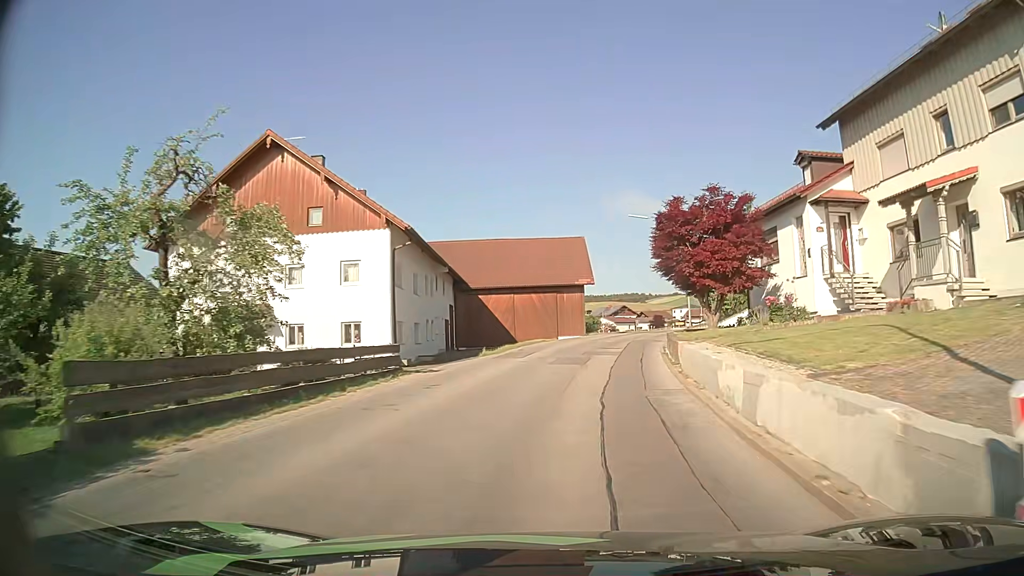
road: secondary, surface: asphalt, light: Day
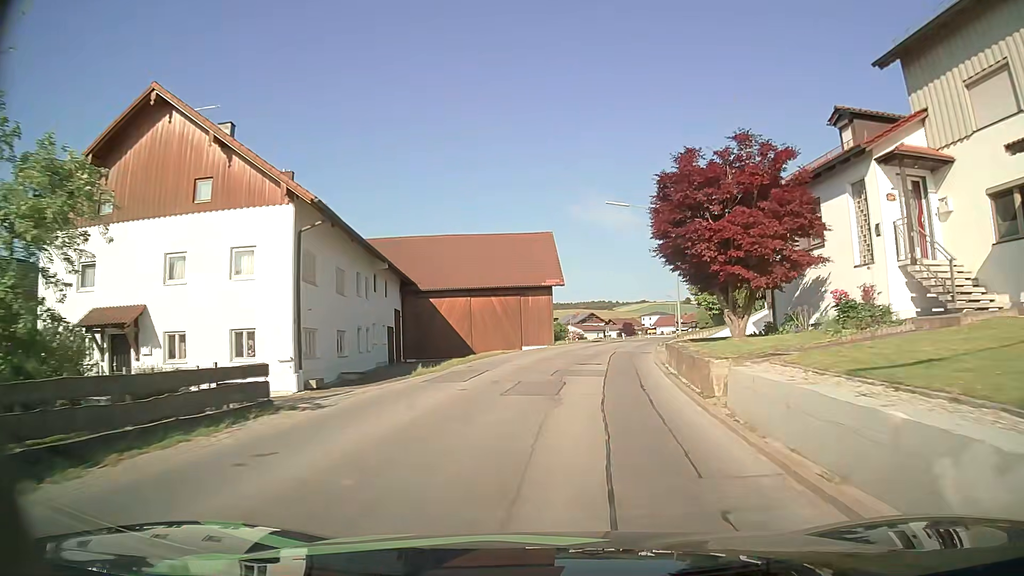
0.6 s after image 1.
(+0.1, +7.4) m; +3°
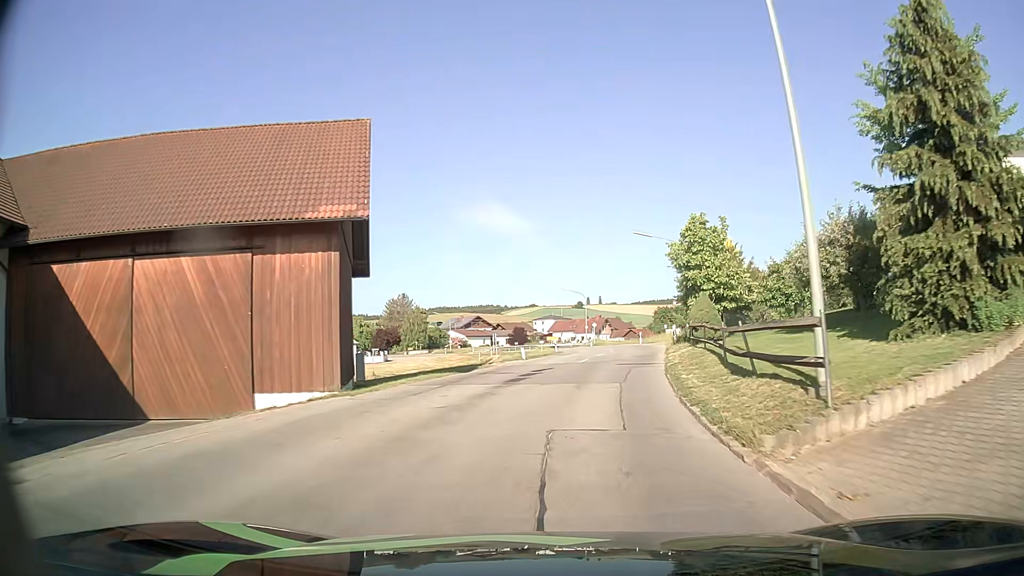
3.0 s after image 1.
(+2.3, +29.2) m; +8°
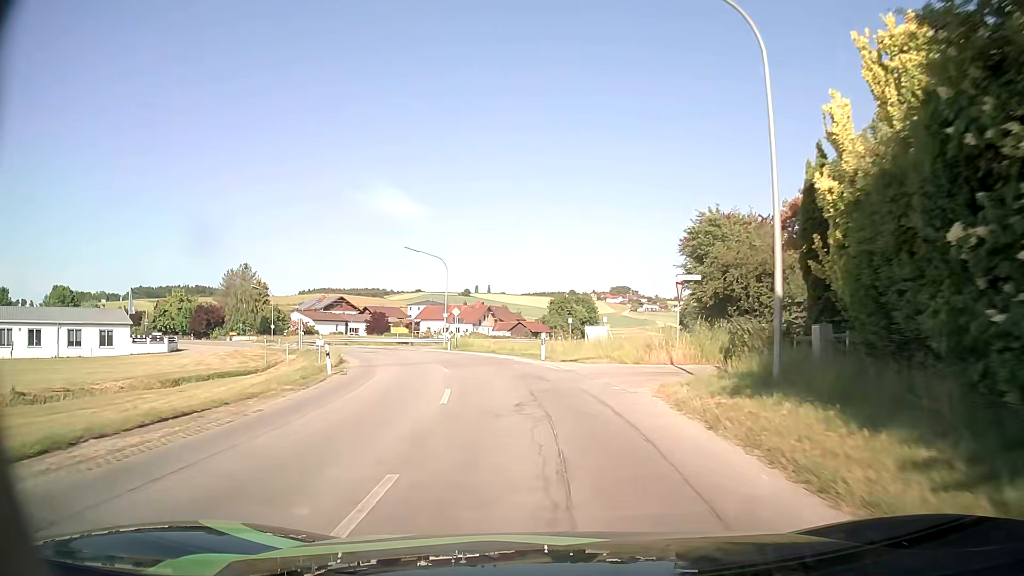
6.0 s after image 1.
(+4.3, +36.0) m; +10°
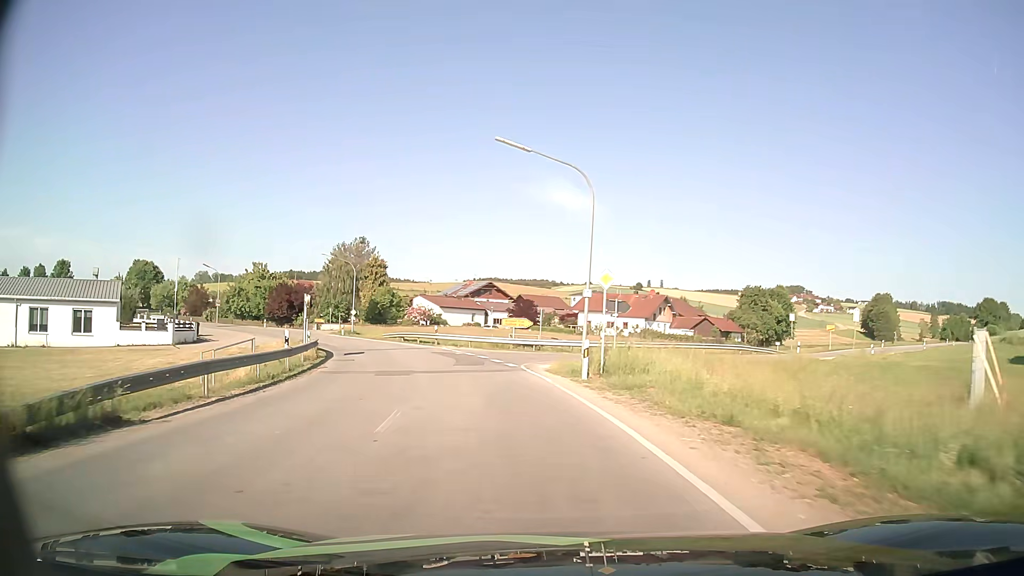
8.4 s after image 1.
(-2.6, +28.9) m; -13°
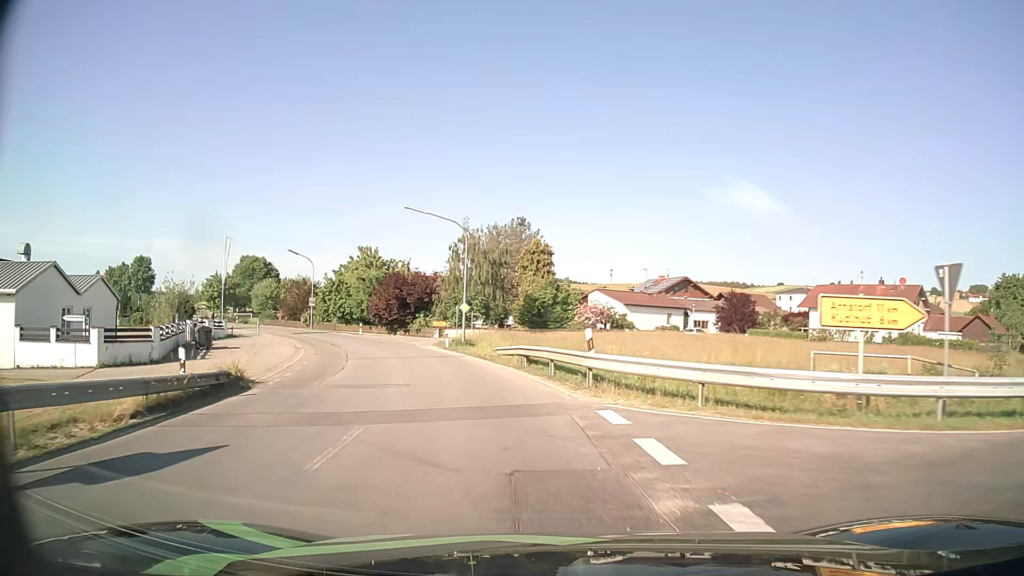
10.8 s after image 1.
(-3.6, +28.1) m; -16°
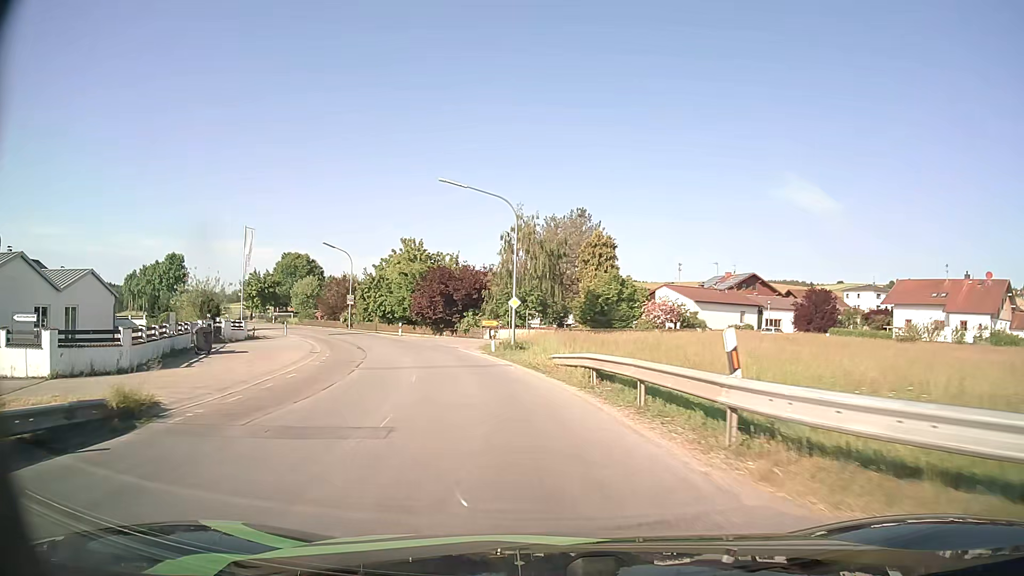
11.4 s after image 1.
(-0.3, +7.2) m; -4°
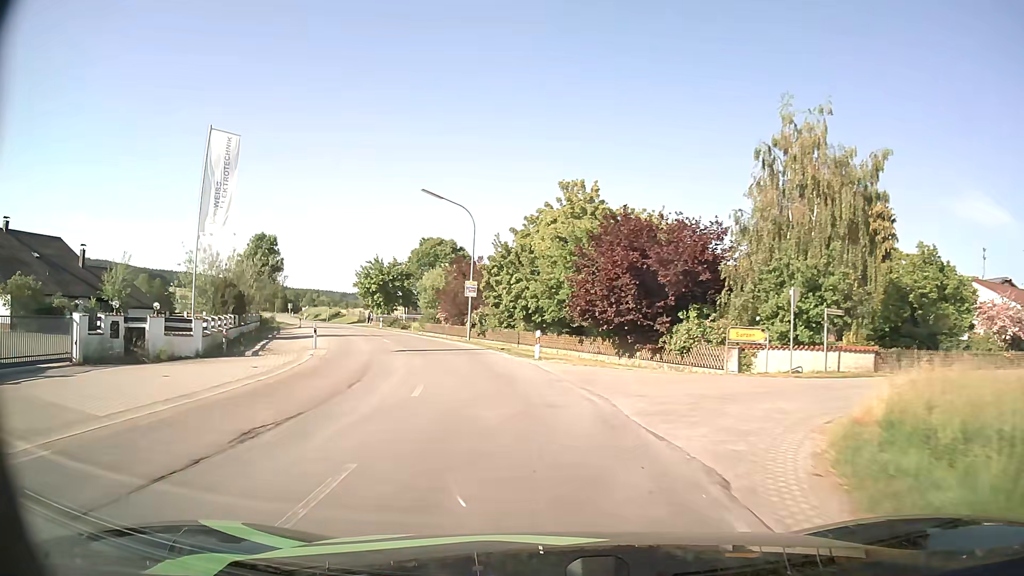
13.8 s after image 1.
(-4.4, +29.1) m; -17°
(0, +10) (-2, +20) (-4, +30) (-8, +39) (-11, +48) (-16, +57) (-20, +66) (-25, +75) (-30, +83) (-35, +92) m
